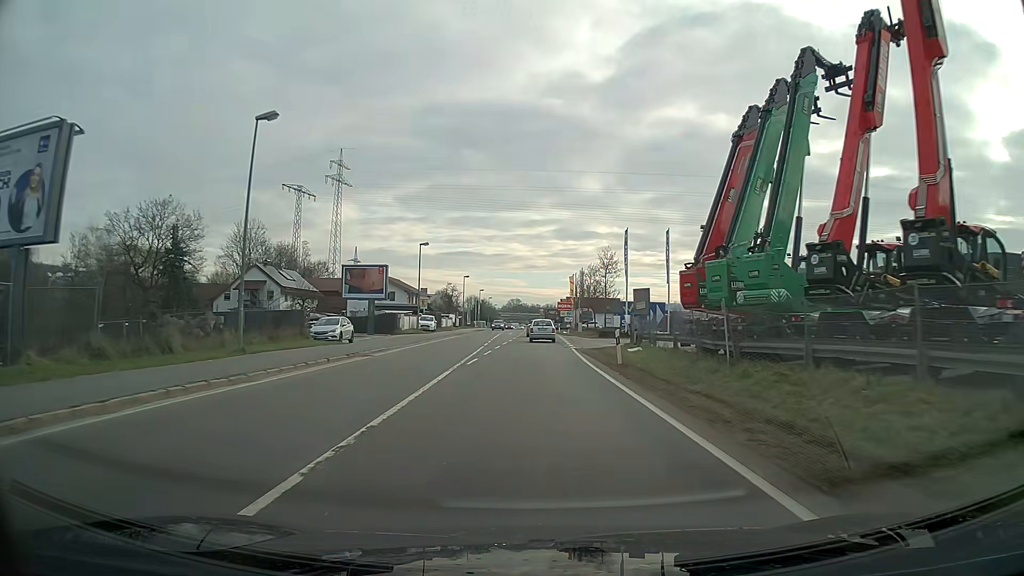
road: primary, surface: asphalt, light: Day
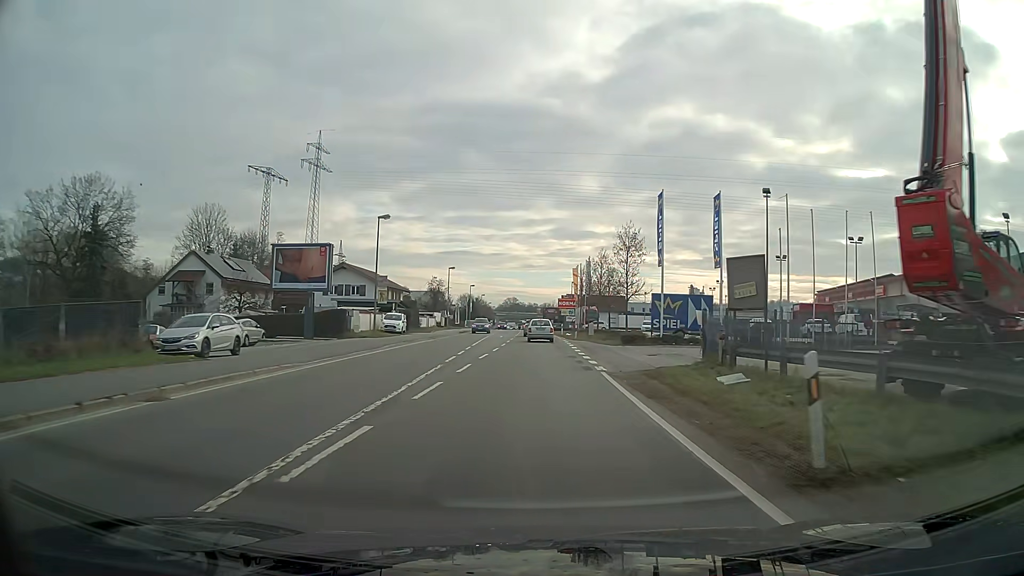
(0.0, +15.2) m; 0°
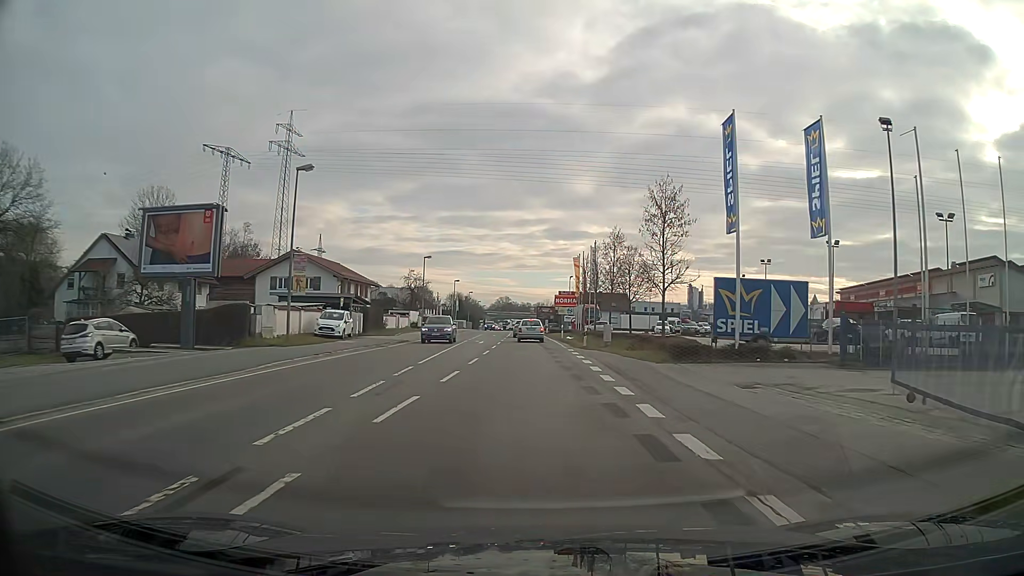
(+0.1, +14.7) m; 0°
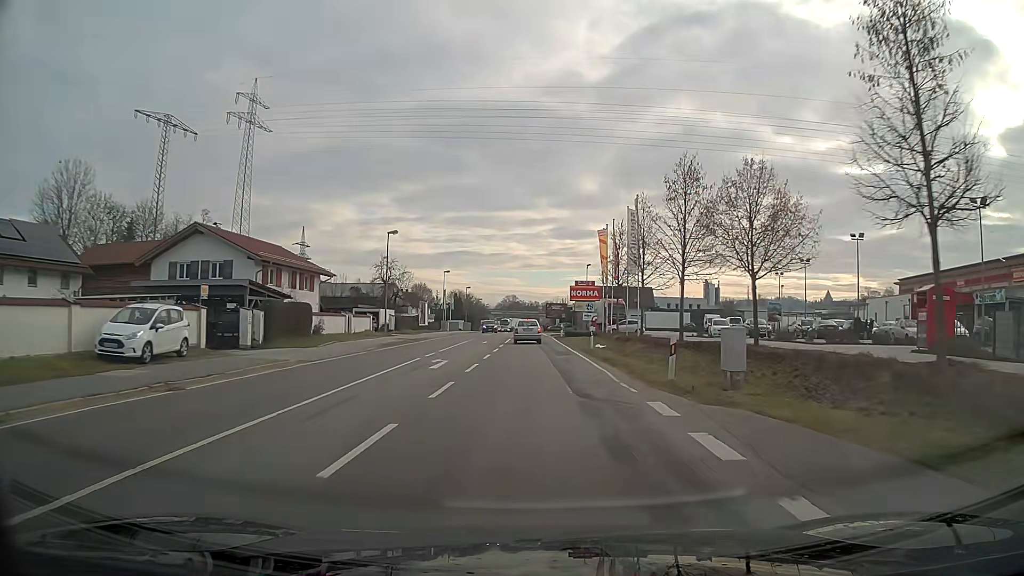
(-0.1, +21.0) m; -1°
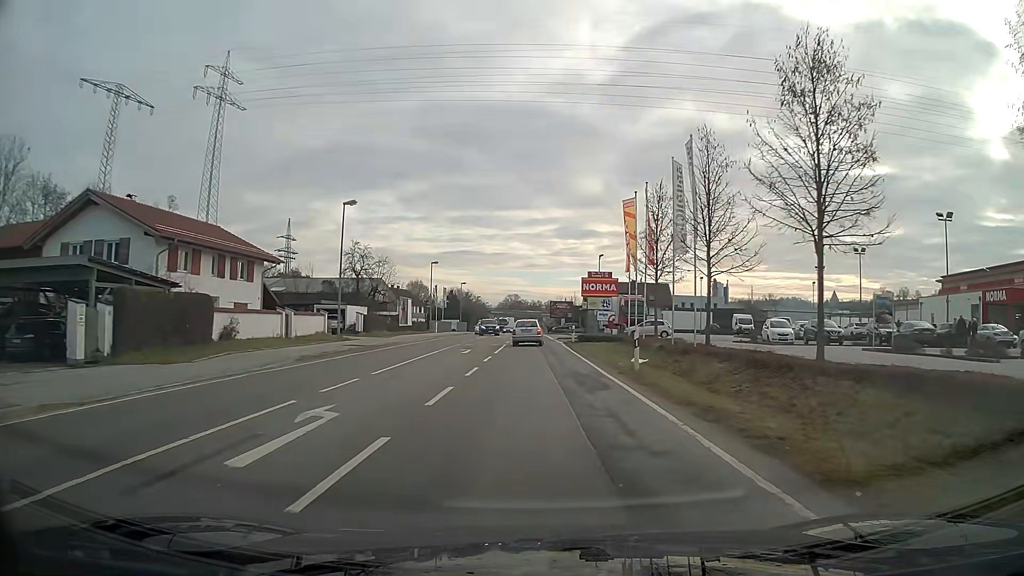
(0.0, +12.9) m; 0°
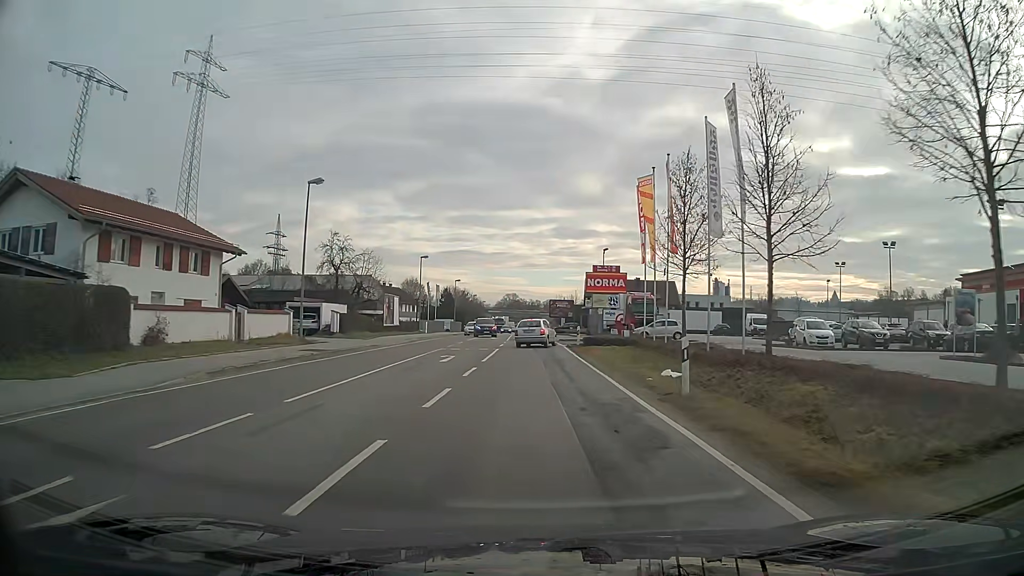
(0.0, +6.1) m; 0°
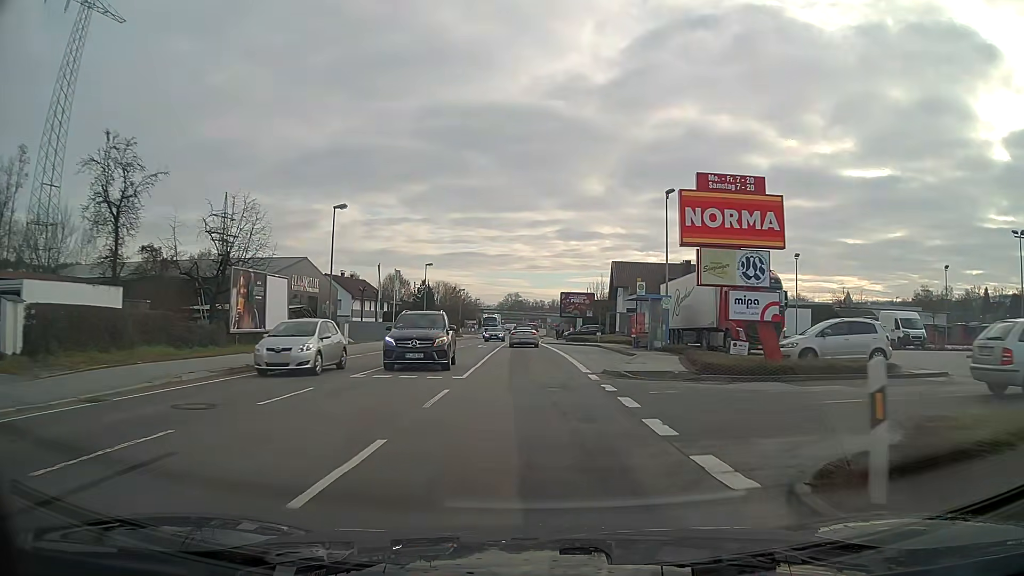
(-0.1, +31.6) m; -1°
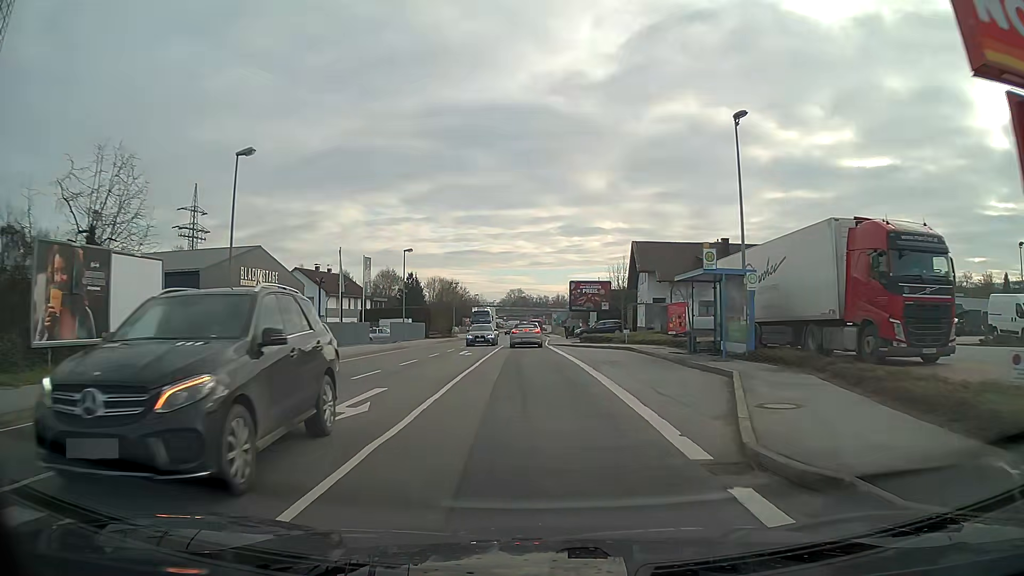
(0.0, +13.4) m; 0°
(0, +10) (0, +20) (0, +30) (0, +40) (0, +50) (0, +60) (0, +70) (0, +80) (0, +90) (0, +100) m
